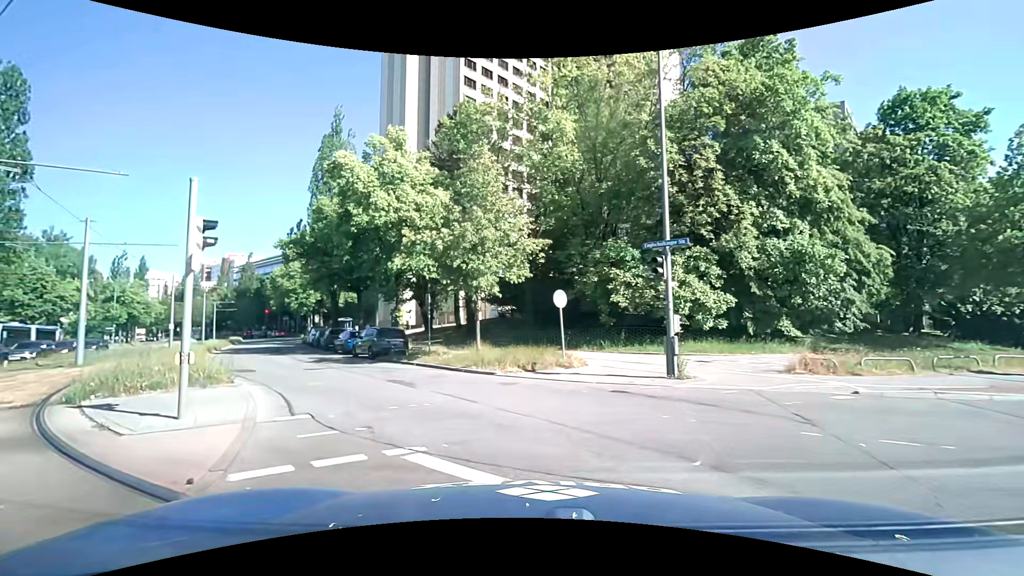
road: secondary_link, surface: asphalt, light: Day
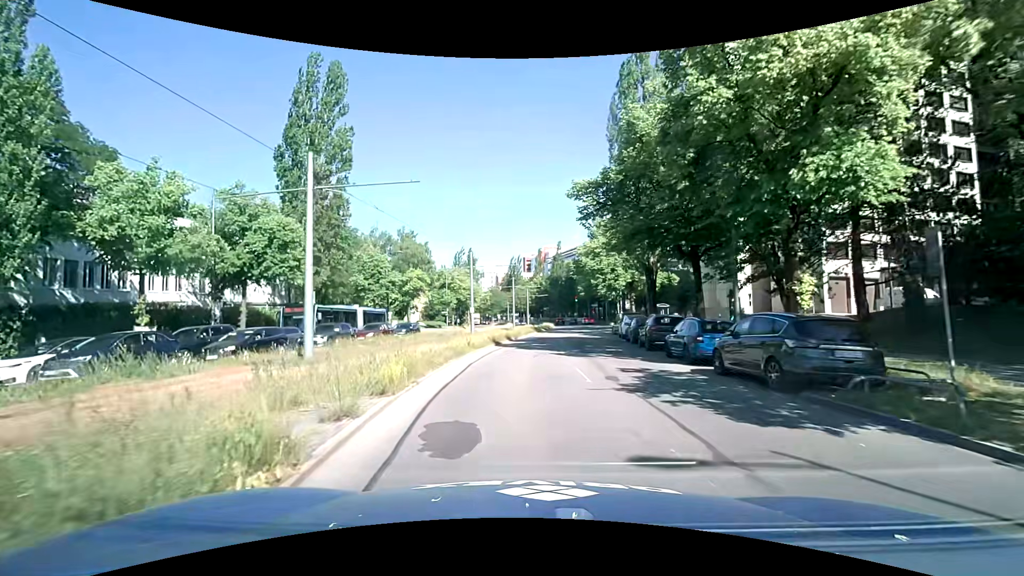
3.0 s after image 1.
(-5.9, +14.0) m; -36°
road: secondary
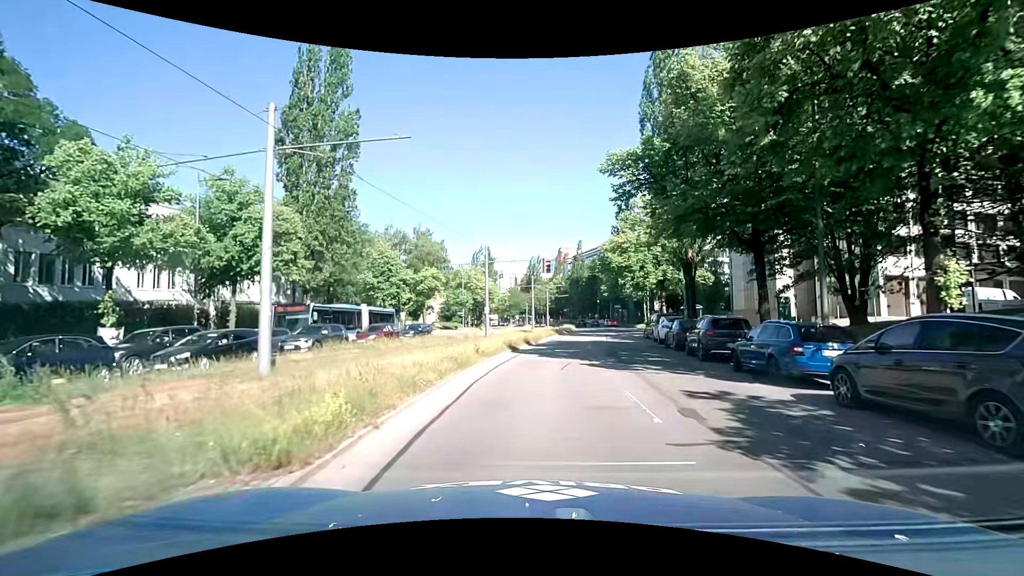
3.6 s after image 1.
(-0.1, +4.3) m; -2°
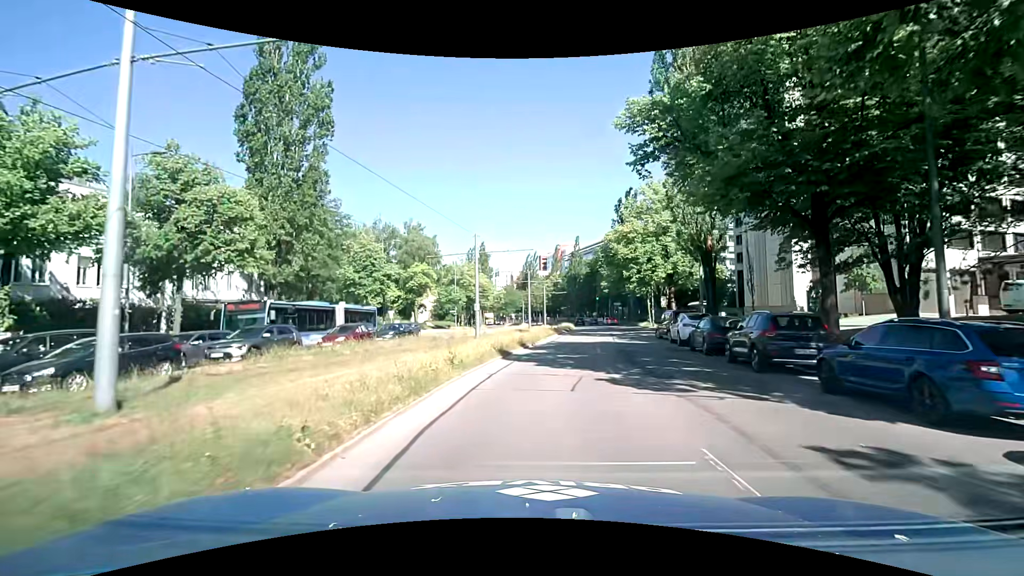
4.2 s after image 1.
(0.0, +4.7) m; +1°
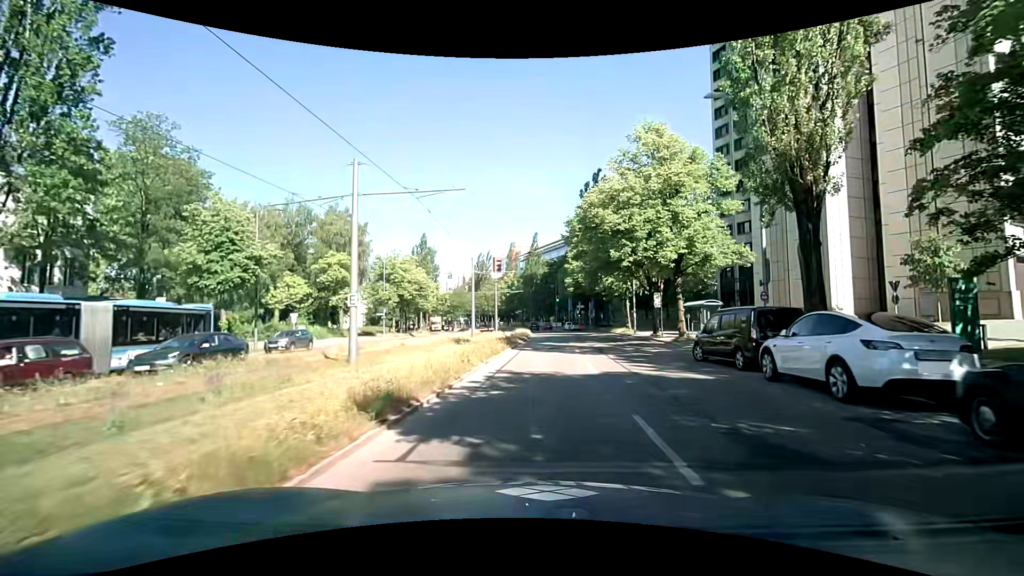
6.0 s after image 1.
(+0.7, +16.1) m; +4°
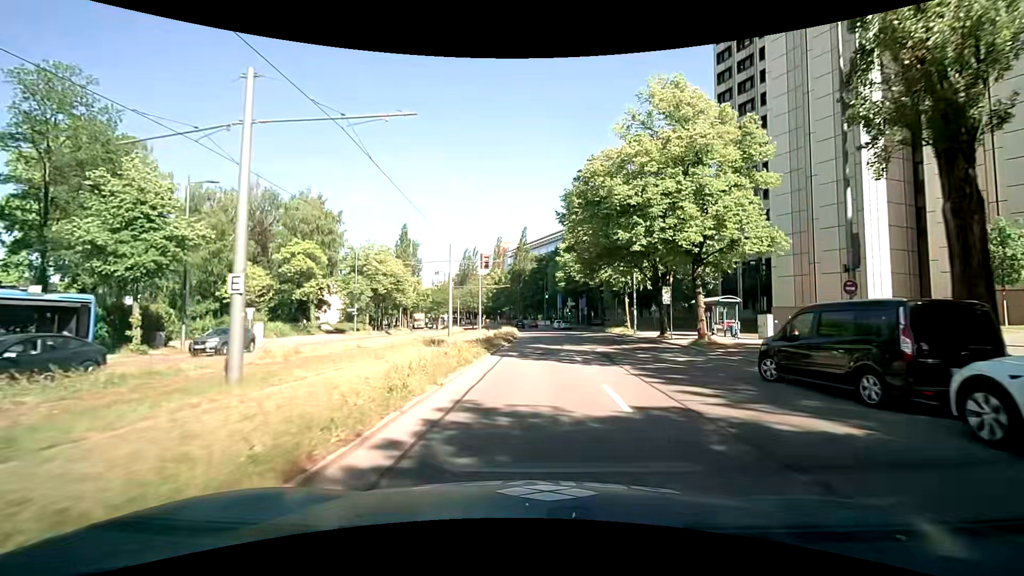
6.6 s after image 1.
(+0.1, +6.0) m; +2°
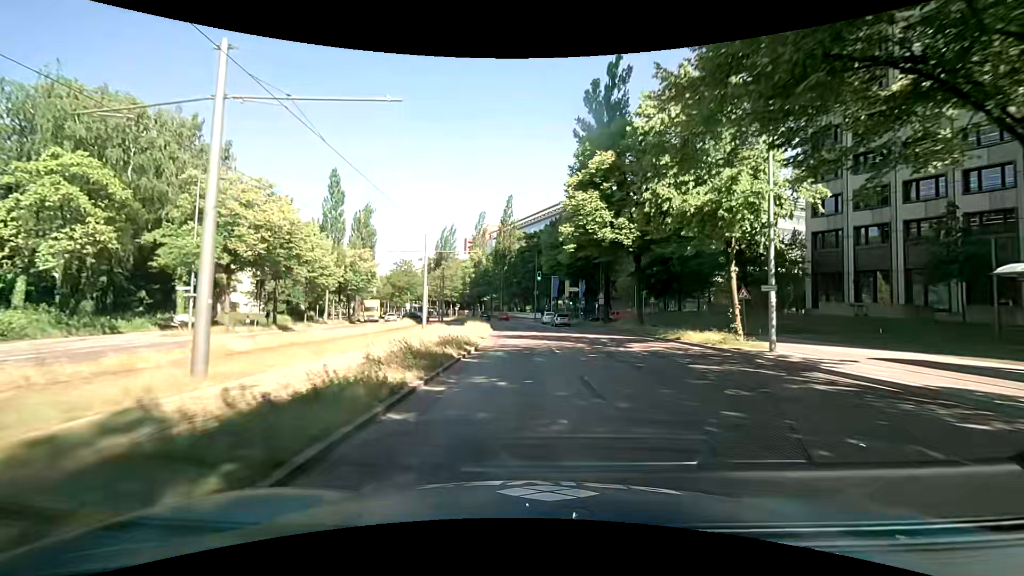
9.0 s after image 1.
(+0.6, +26.8) m; +2°
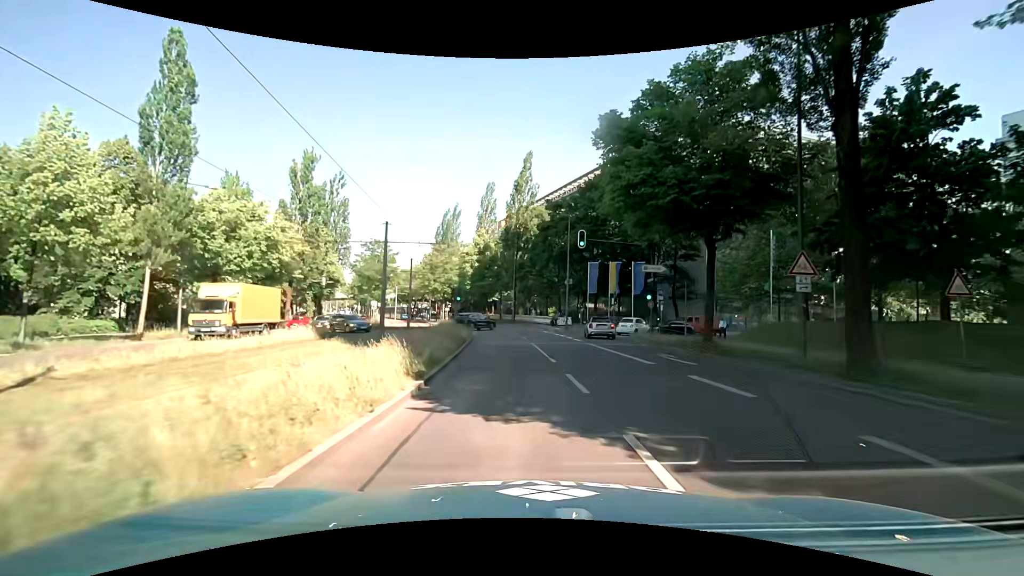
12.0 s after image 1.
(-0.7, +31.5) m; -2°
(0, +10) (-1, +20) (-1, +30) (-2, +40) (-4, +50) (-5, +60) (-8, +69) (-10, +79) (-13, +89) (-17, +98) m
